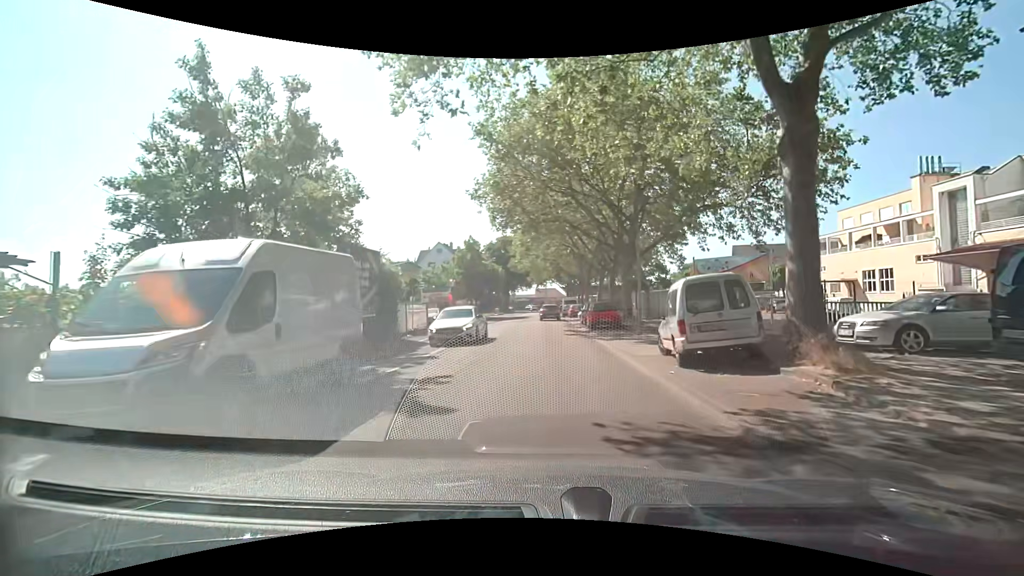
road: unclassified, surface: asphalt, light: Day
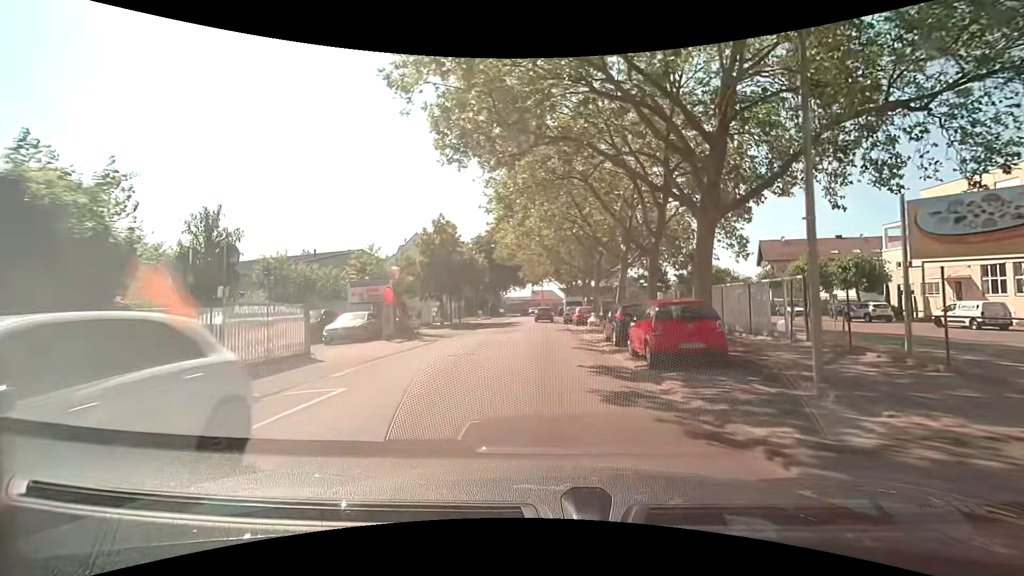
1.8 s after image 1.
(-0.6, +15.2) m; -2°
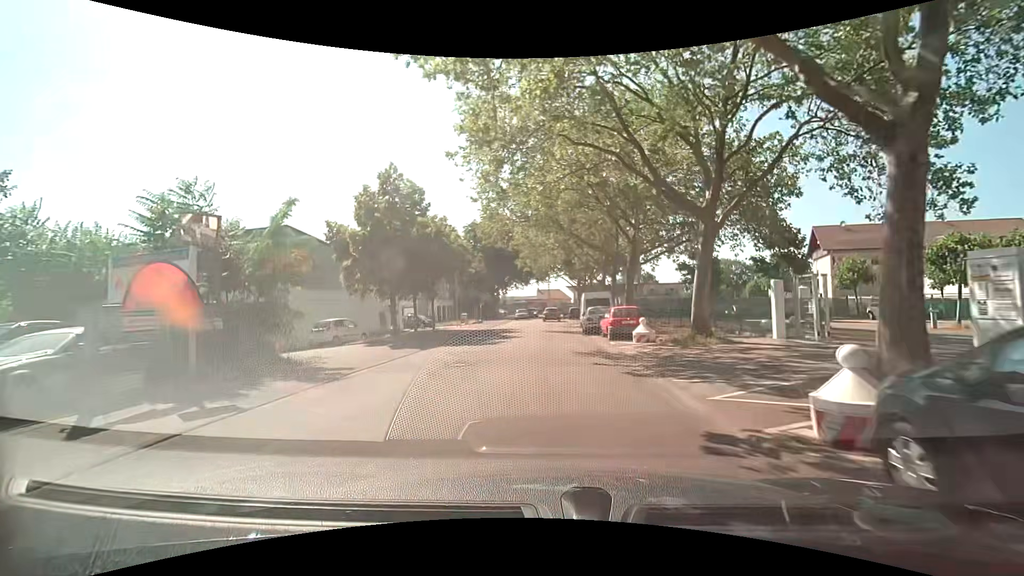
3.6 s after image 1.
(+0.1, +15.6) m; 0°
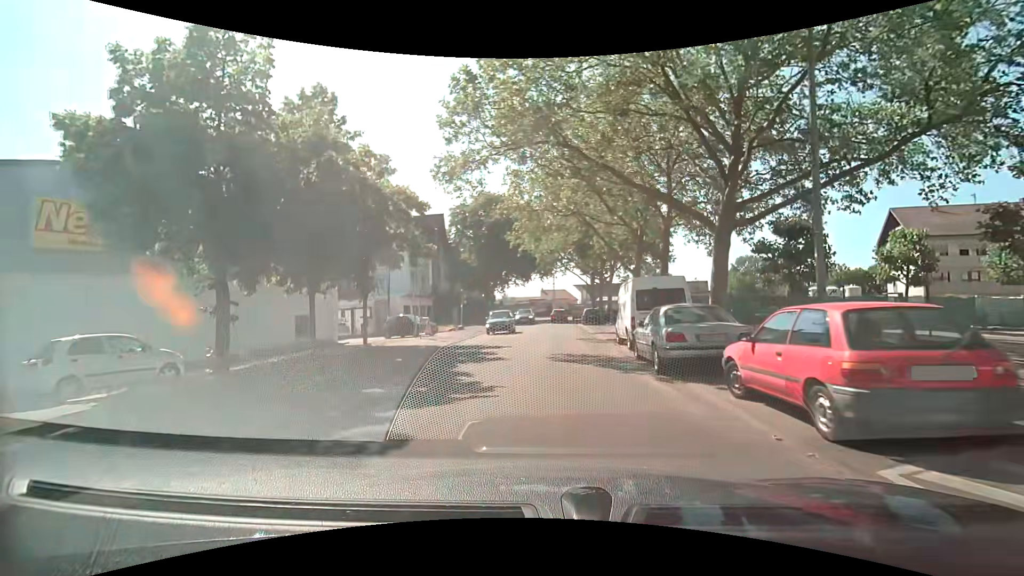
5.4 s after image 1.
(-0.3, +15.4) m; -1°
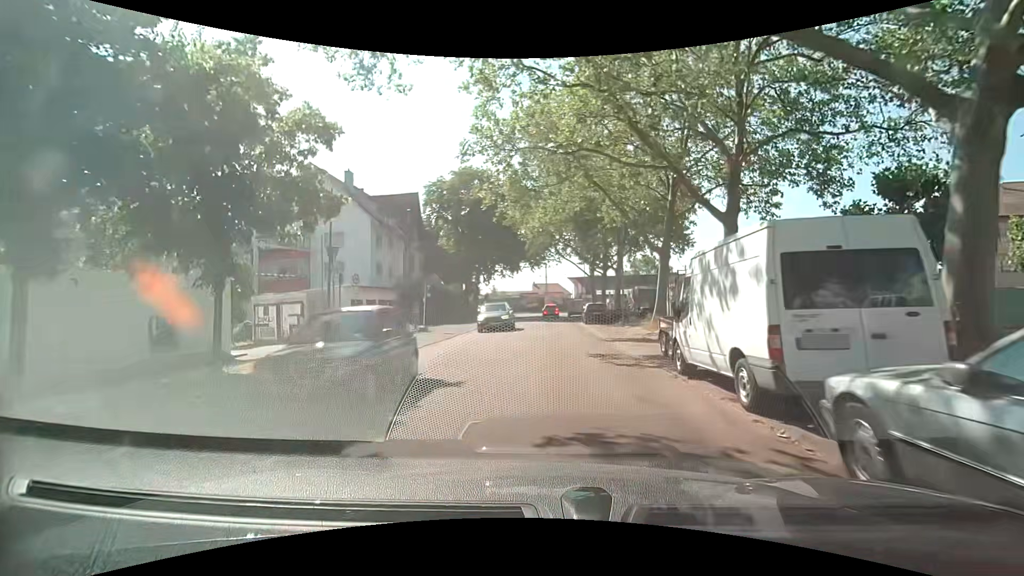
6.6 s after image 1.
(+0.1, +9.8) m; +1°
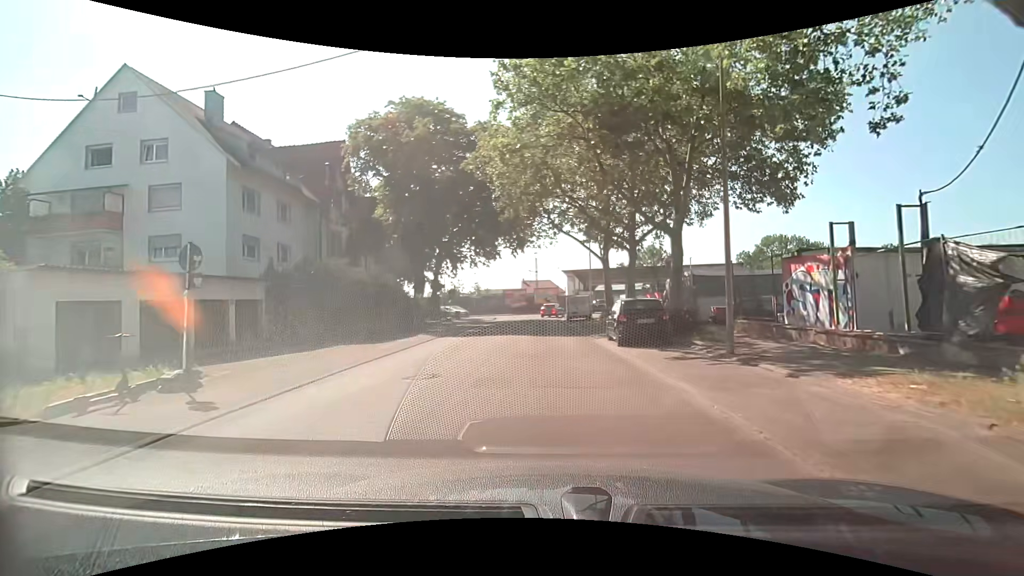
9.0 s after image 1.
(+0.3, +19.0) m; +1°
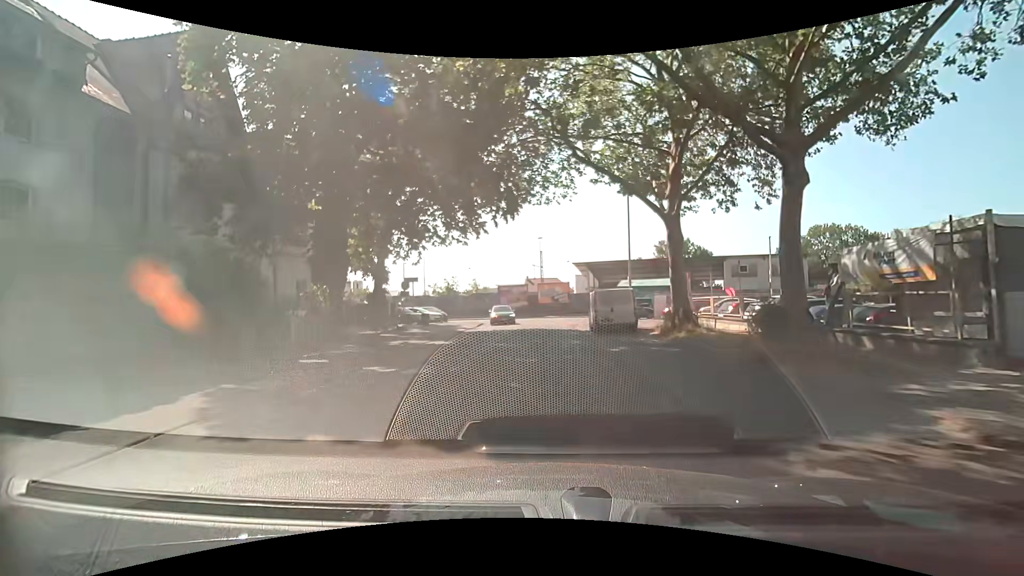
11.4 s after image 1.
(0.0, +16.8) m; -1°
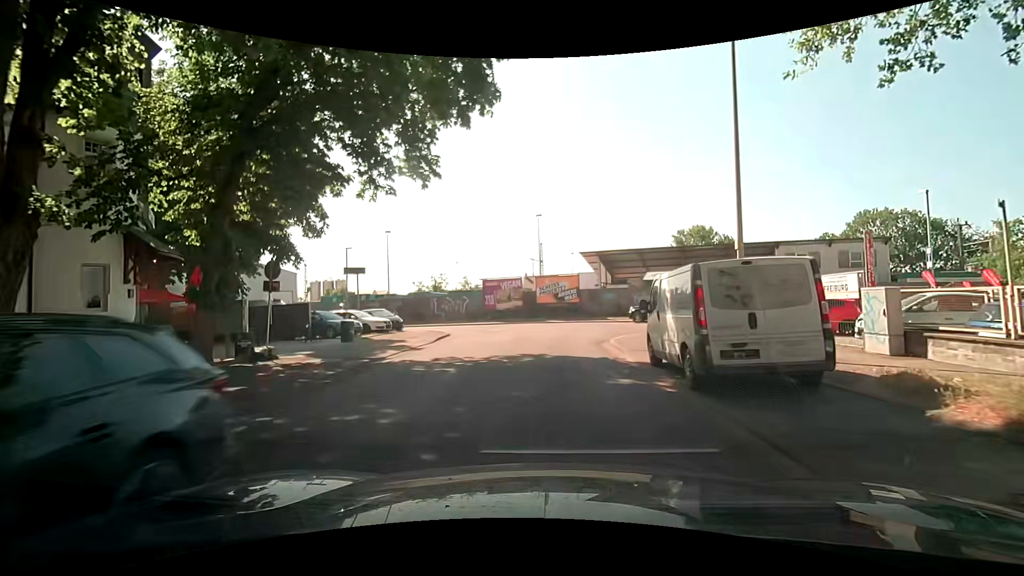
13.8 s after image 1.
(+0.1, +14.3) m; -2°
